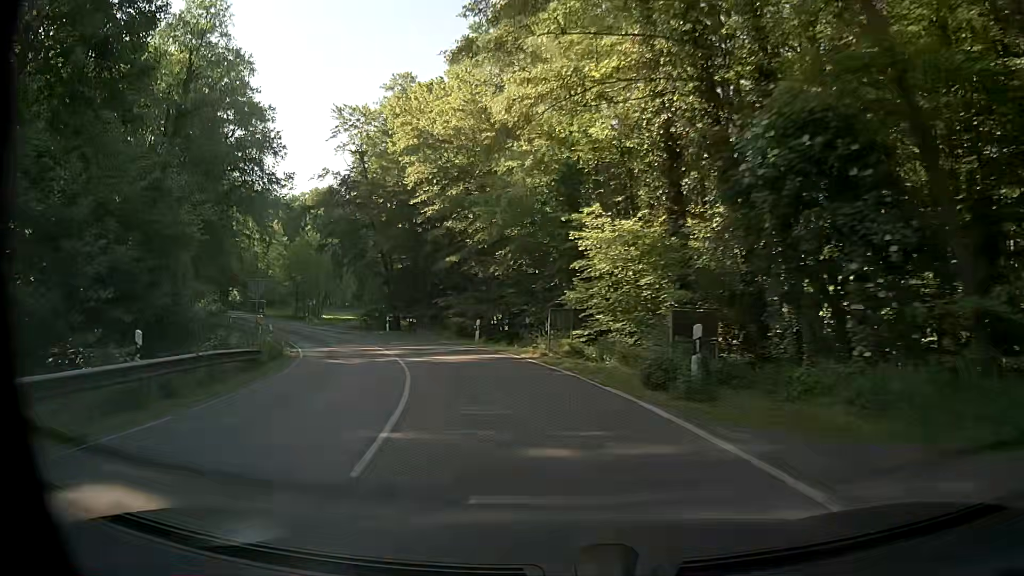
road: secondary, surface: asphalt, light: Day
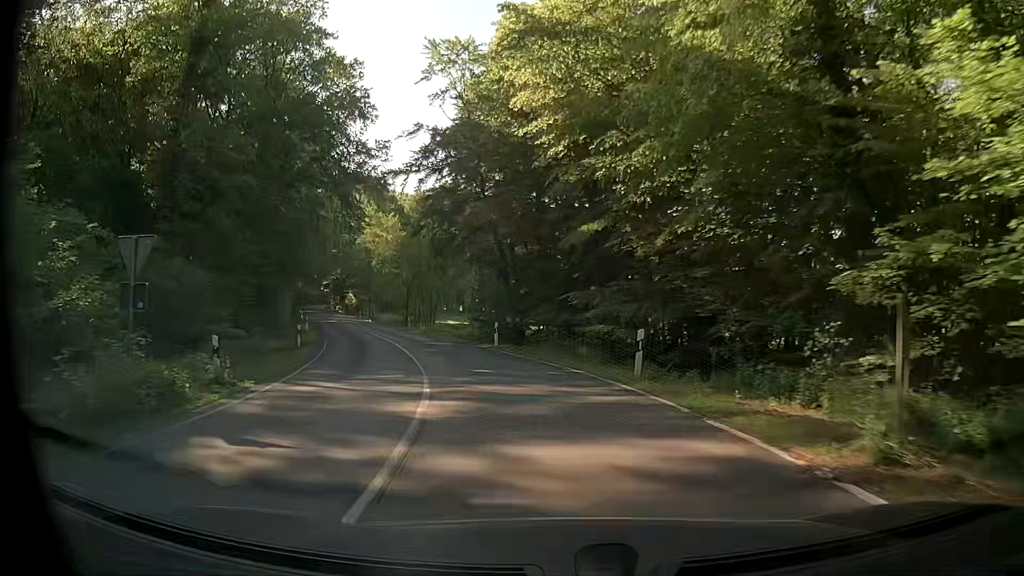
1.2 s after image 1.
(-1.9, +14.8) m; -14°
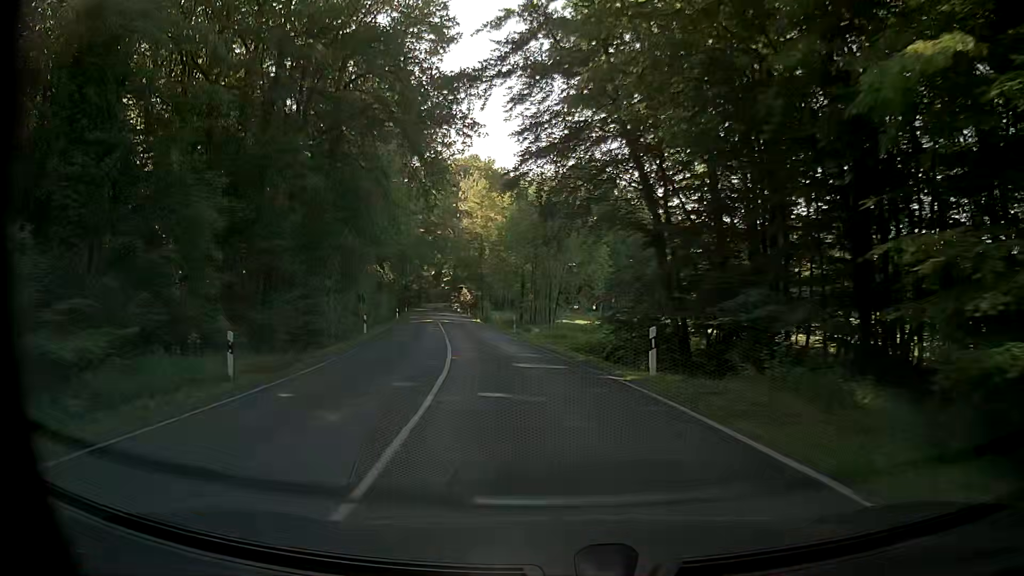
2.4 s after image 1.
(-1.2, +15.9) m; -10°
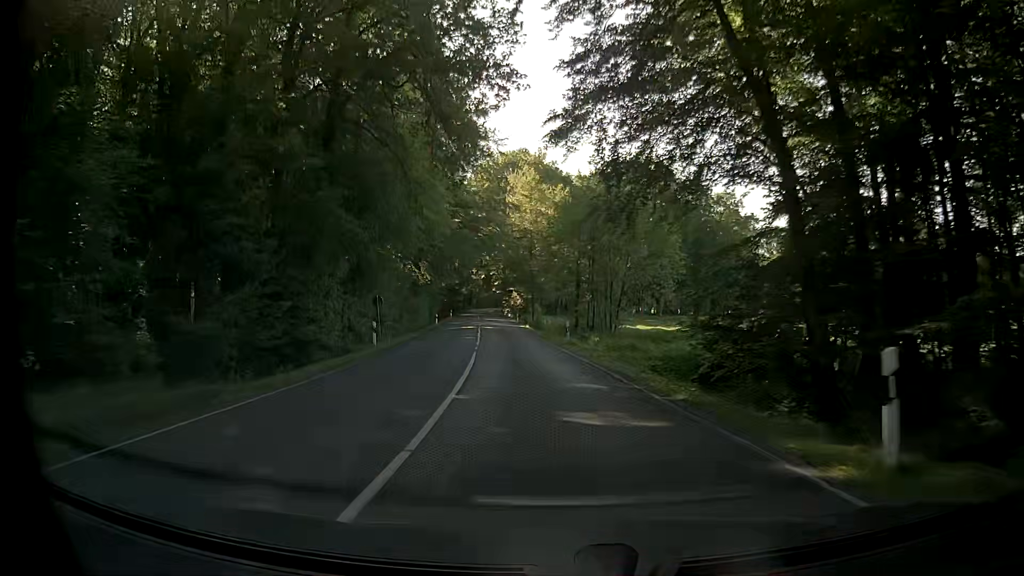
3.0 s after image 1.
(-0.5, +8.3) m; -8°
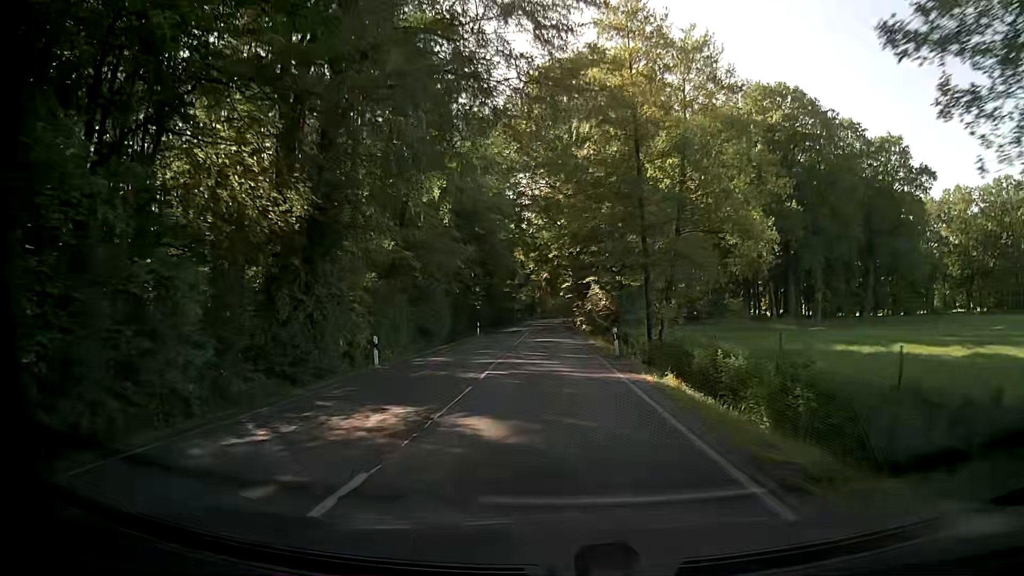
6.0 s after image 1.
(-2.6, +45.1) m; -5°
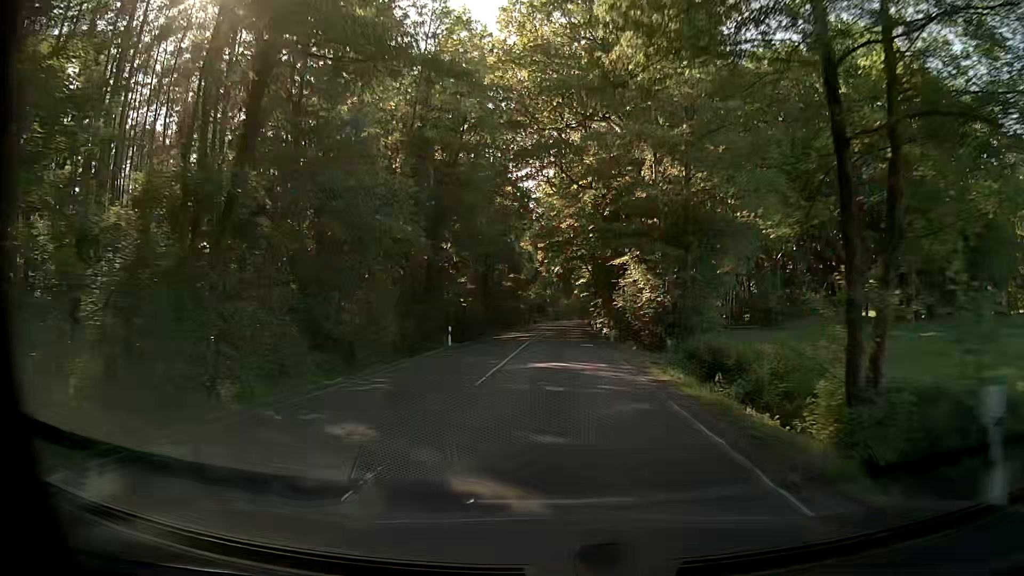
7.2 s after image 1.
(-0.4, +19.8) m; -1°
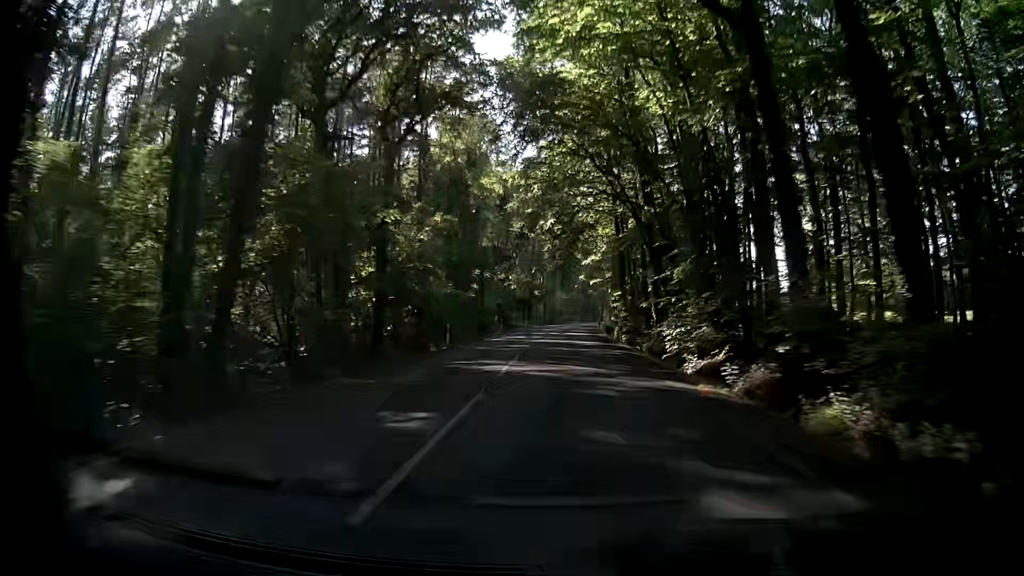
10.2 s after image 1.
(-0.4, +53.4) m; -2°
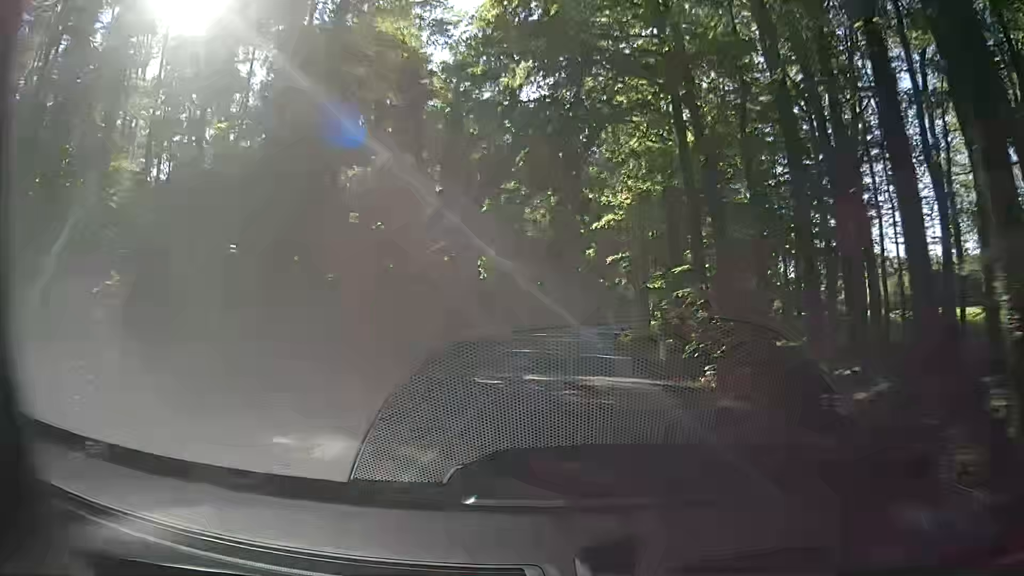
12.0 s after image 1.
(+0.9, +33.7) m; +1°
(0, +10) (0, +20) (+1, +30) (+2, +40) (+3, +50) (+4, +60) (+5, +70) (+7, +80) (+9, +89) (+11, +99) m
